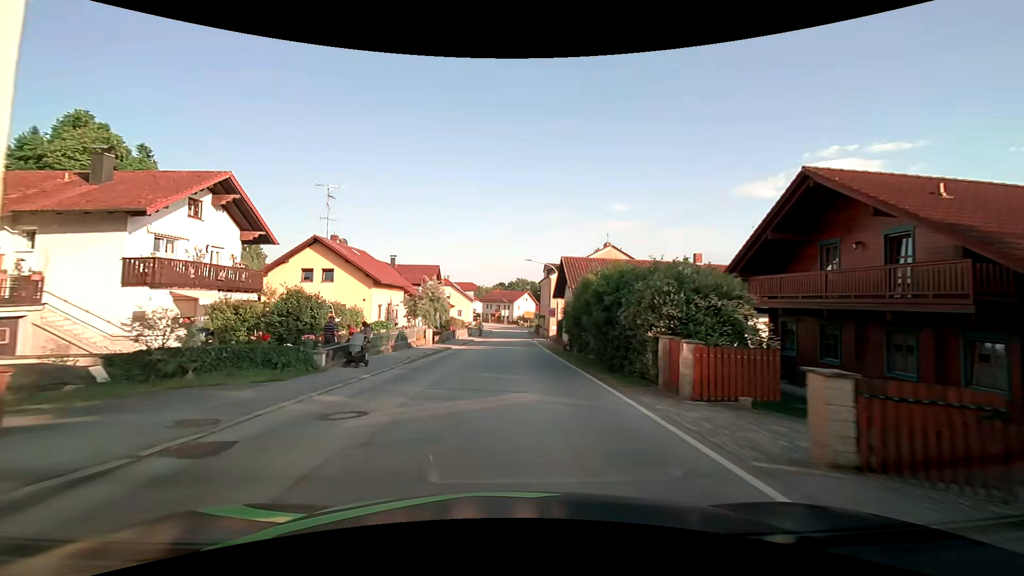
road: secondary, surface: asphalt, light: Day
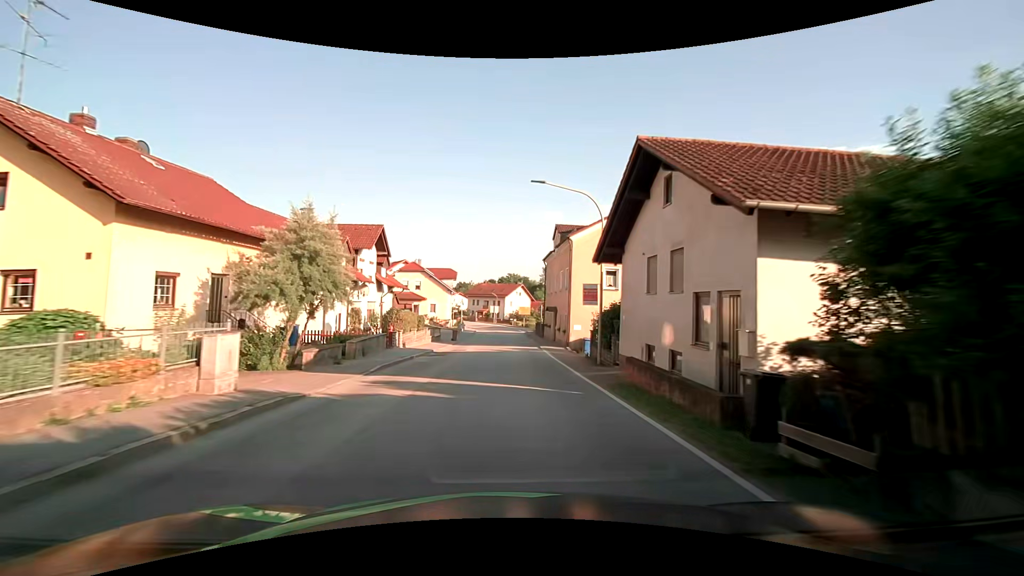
(+0.3, +23.1) m; +1°
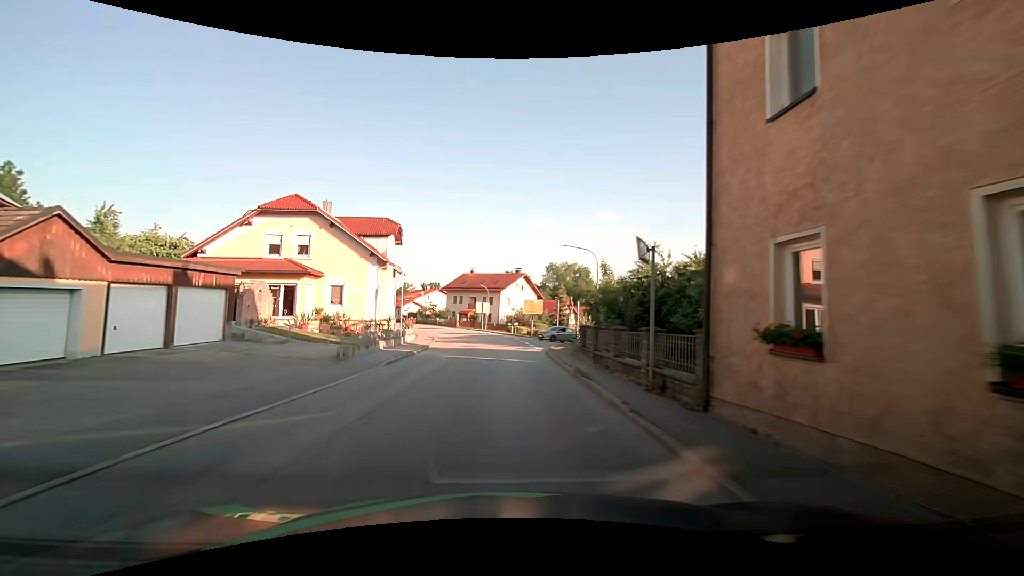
(+0.2, +38.1) m; 0°
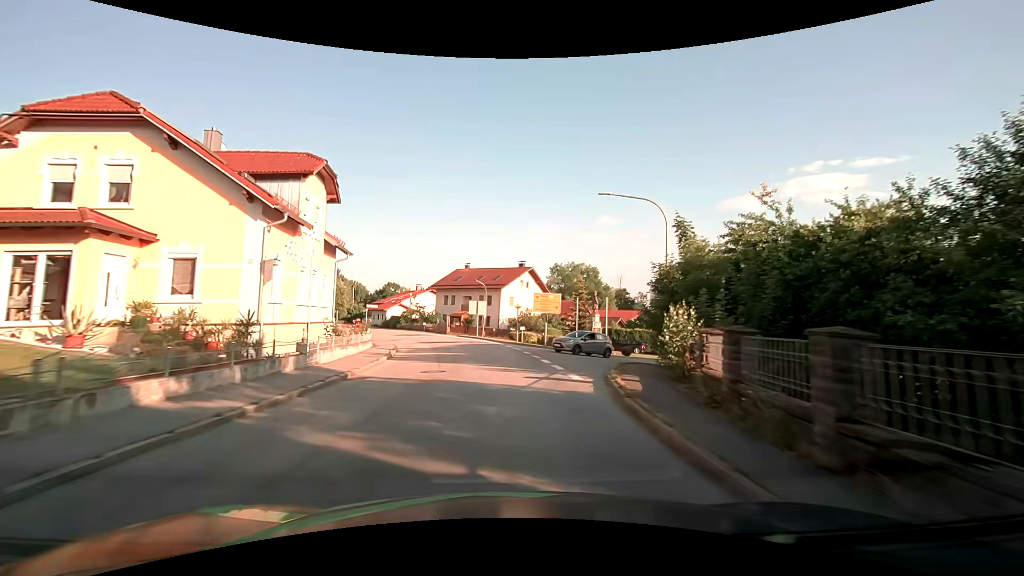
(+0.1, +15.2) m; 0°
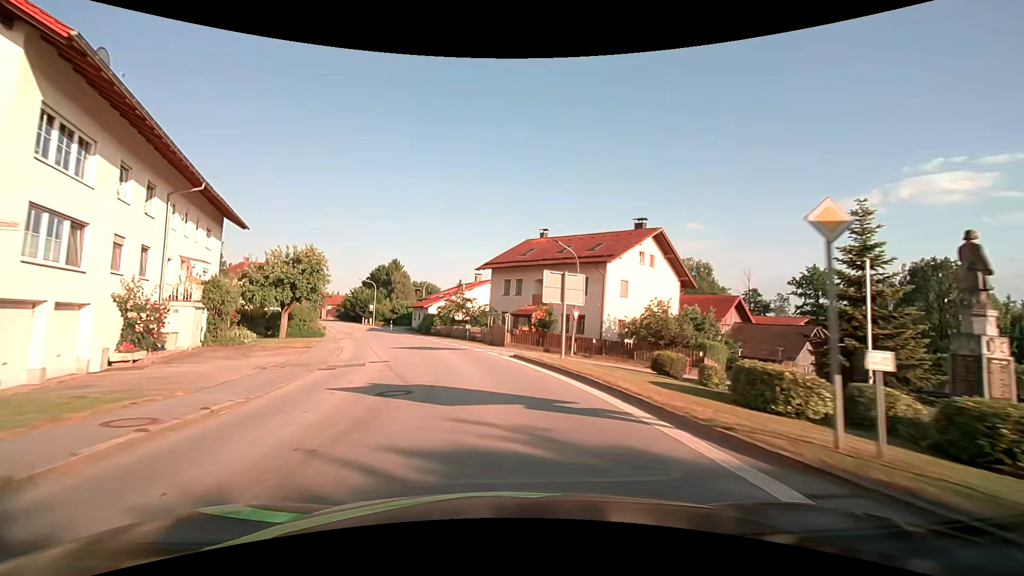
(-1.6, +30.1) m; -9°
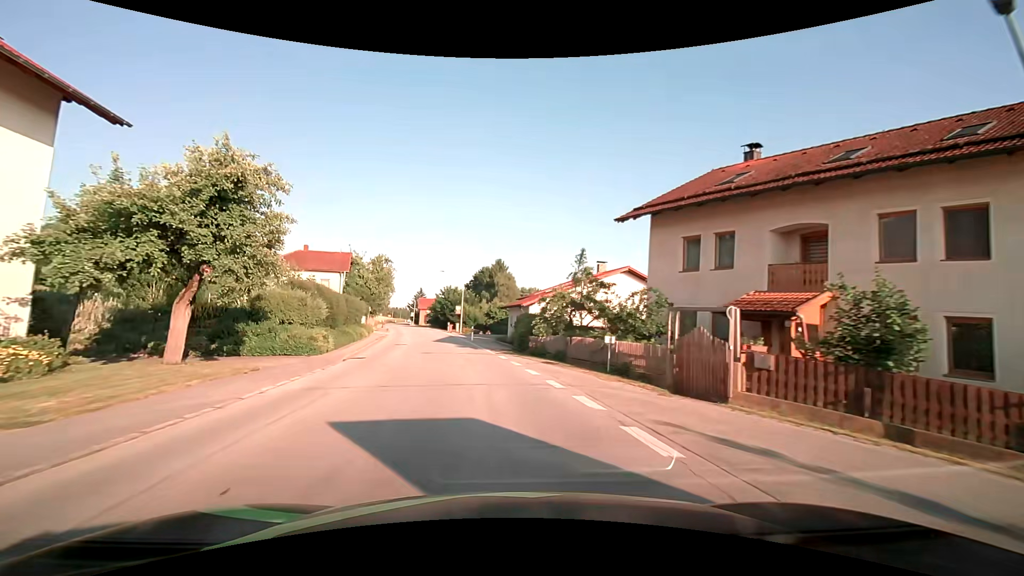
(-2.4, +22.3) m; -12°
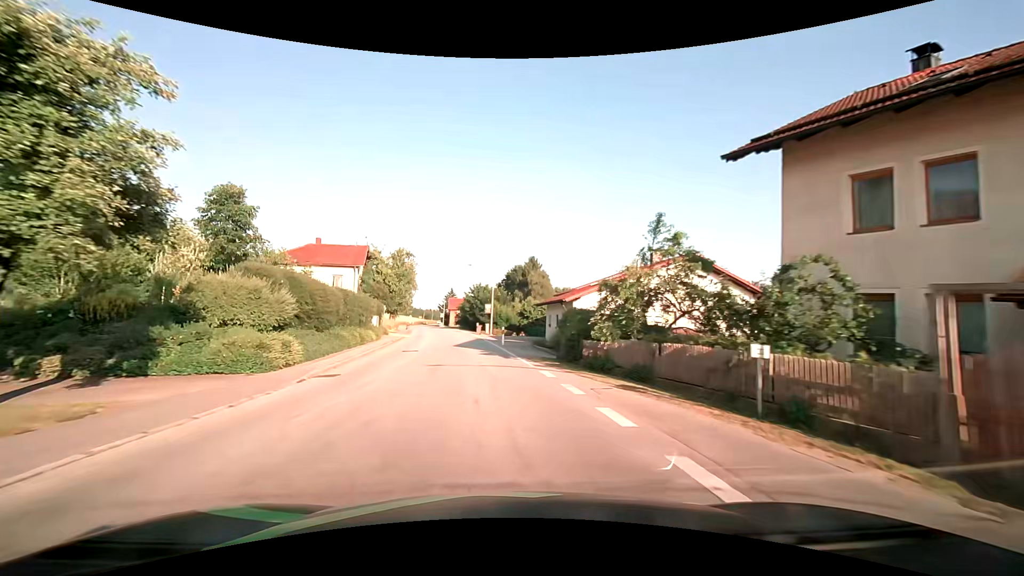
(-0.3, +7.5) m; -4°
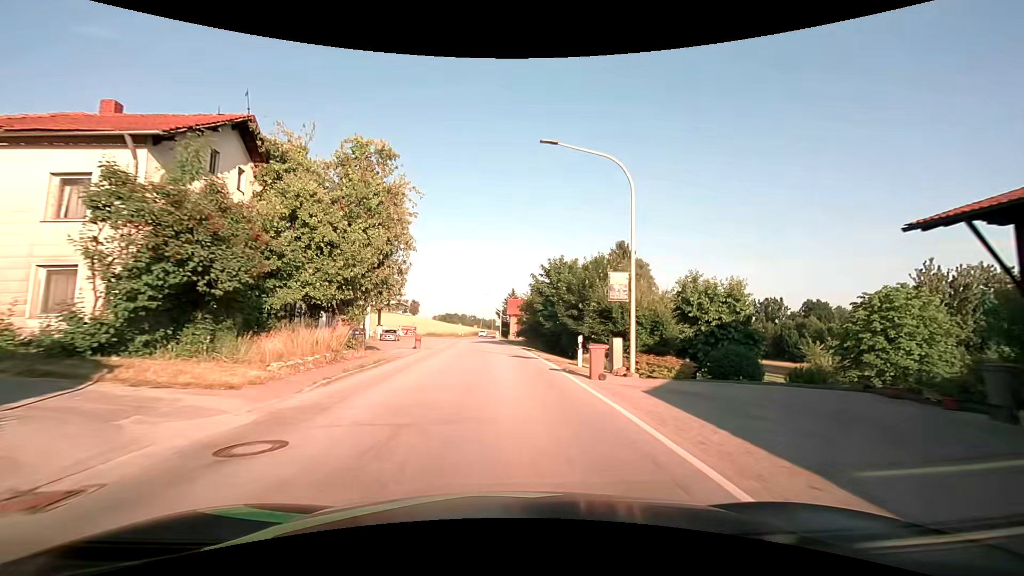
(-3.4, +37.4) m; -7°
